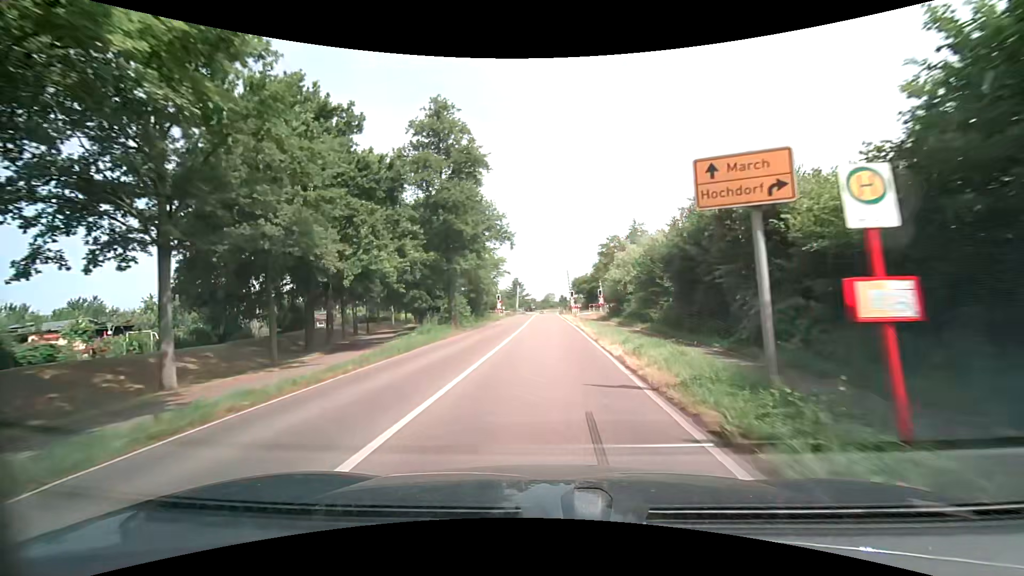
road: secondary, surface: asphalt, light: Day
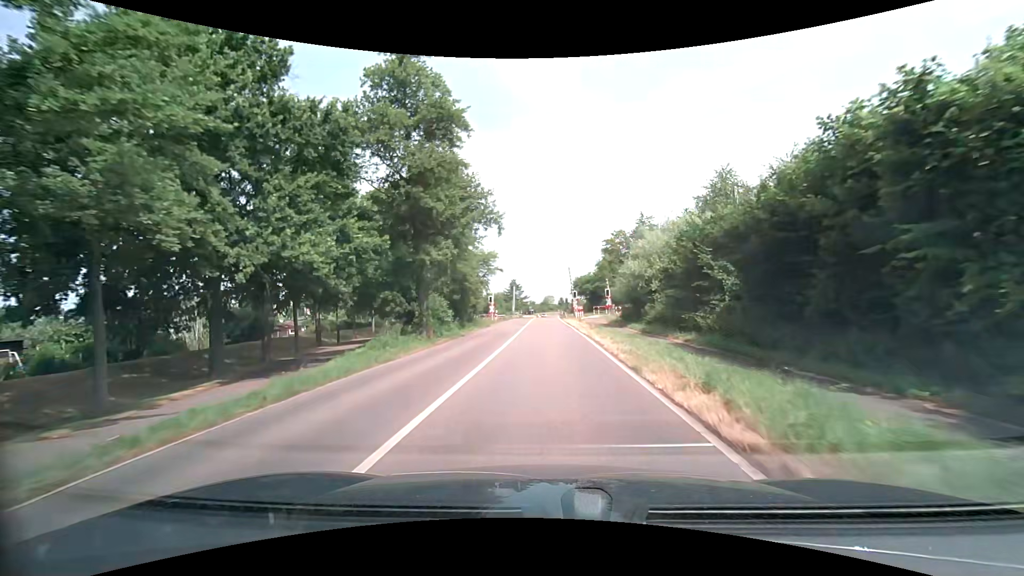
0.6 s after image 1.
(0.0, +8.1) m; 0°
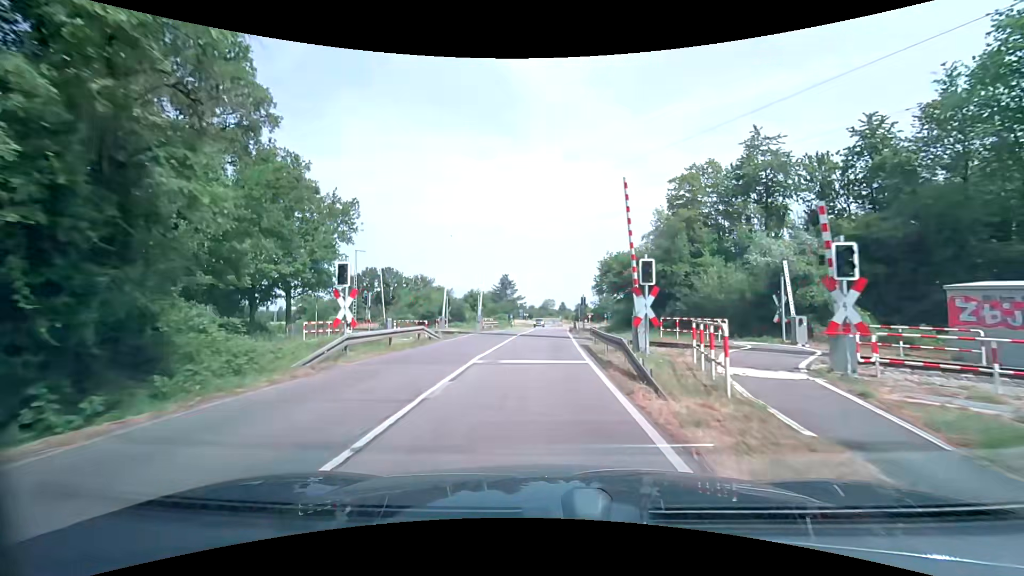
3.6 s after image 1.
(+0.3, +40.6) m; 0°
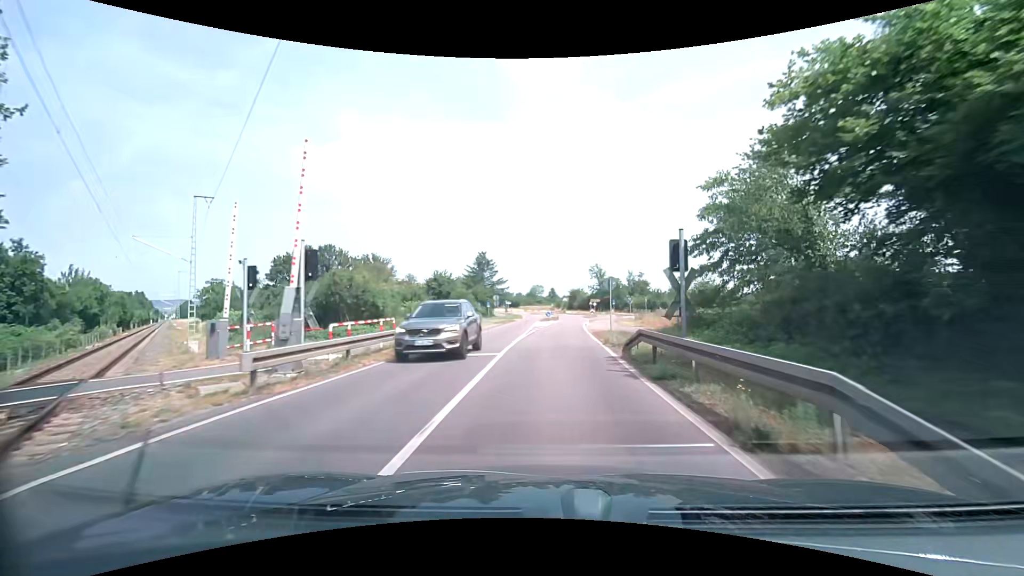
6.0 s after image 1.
(-0.2, +31.5) m; +1°
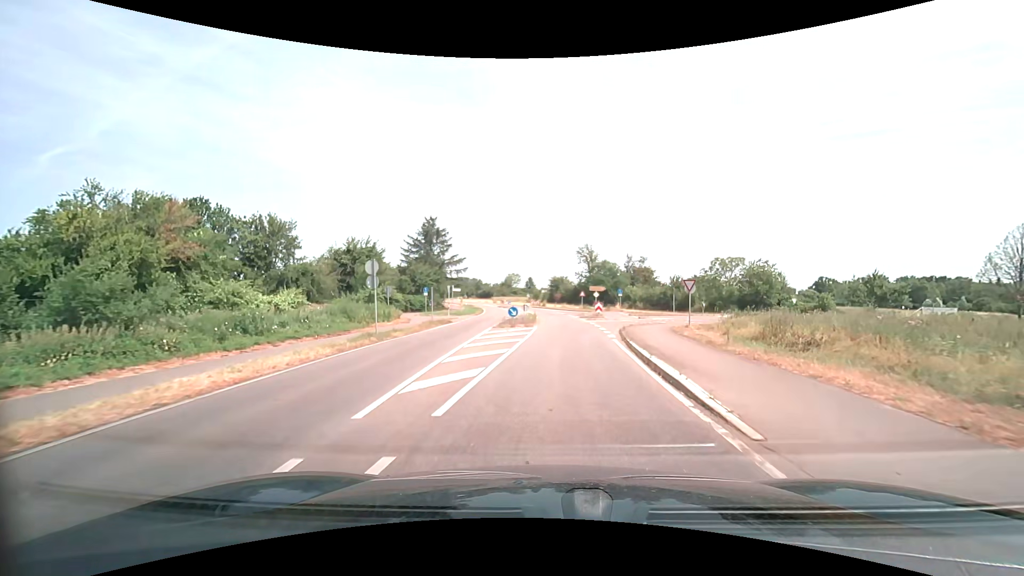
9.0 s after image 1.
(+0.9, +32.9) m; +3°
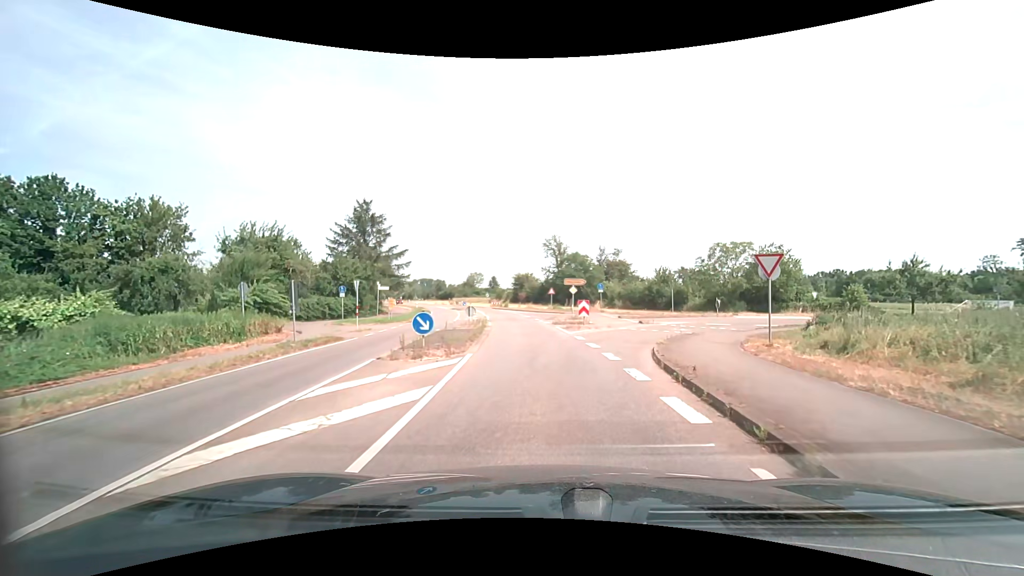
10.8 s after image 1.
(+0.4, +14.2) m; +4°
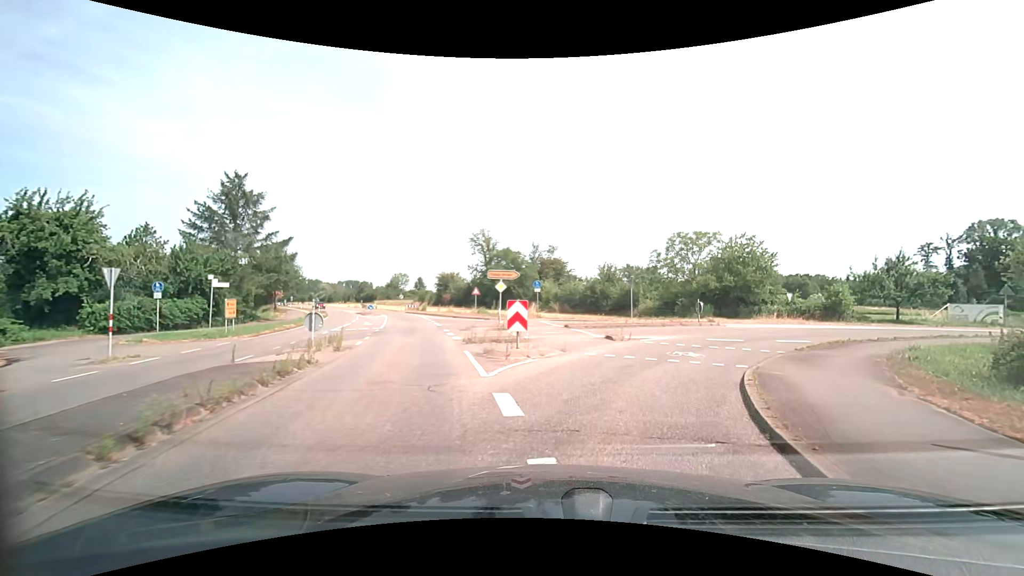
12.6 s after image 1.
(+0.5, +11.8) m; +7°
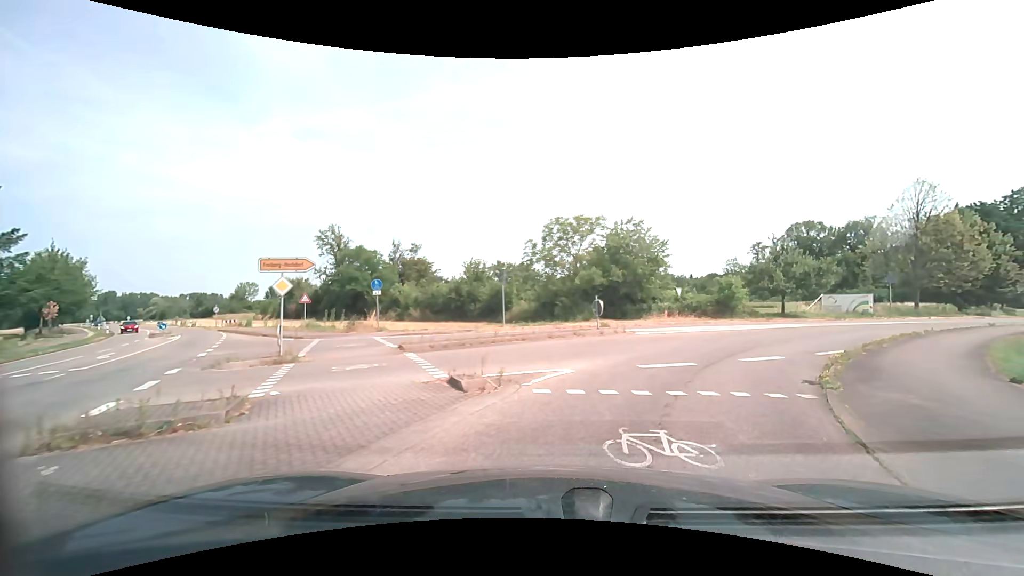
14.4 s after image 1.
(+1.2, +9.5) m; +15°
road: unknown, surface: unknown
(+2, +10) (+7, +18) (+14, +25) (+23, +30) (+31, +35) (+40, +40) (+49, +45) (+57, +51) (+65, +57) (+72, +65) m
